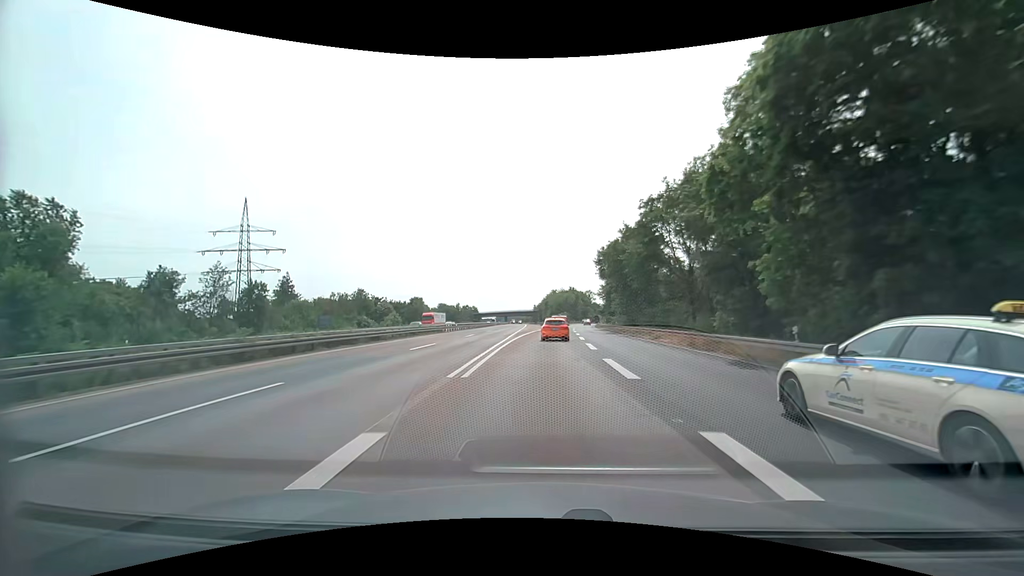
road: motorway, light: Day
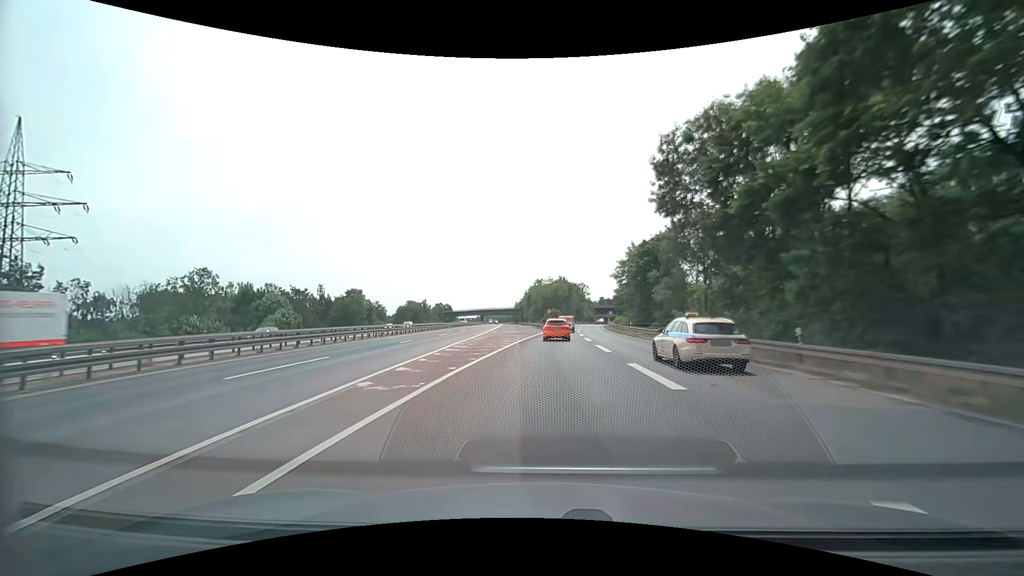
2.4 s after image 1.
(+0.9, +48.3) m; +2°
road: motorway_link
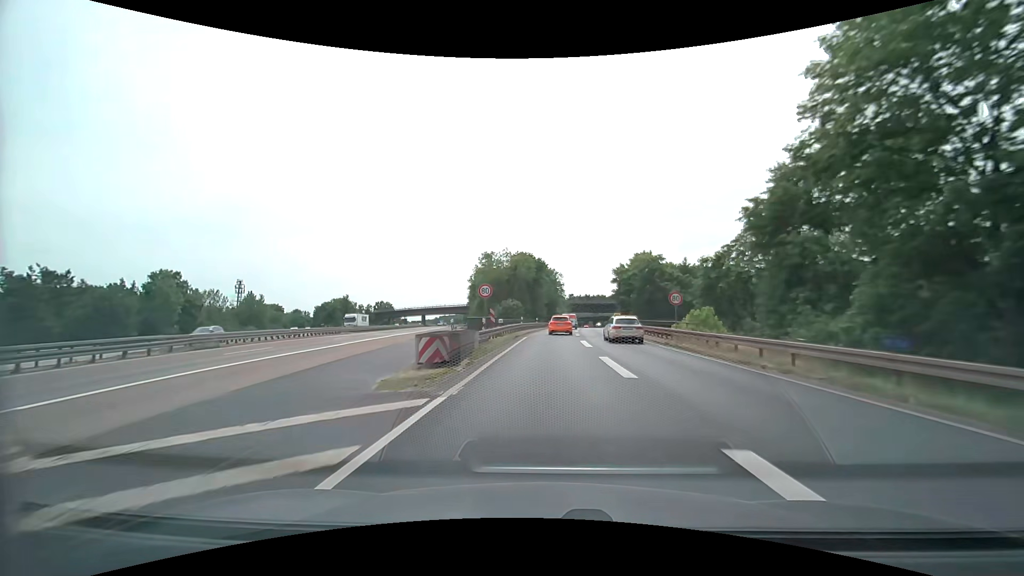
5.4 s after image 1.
(+2.1, +58.5) m; +4°
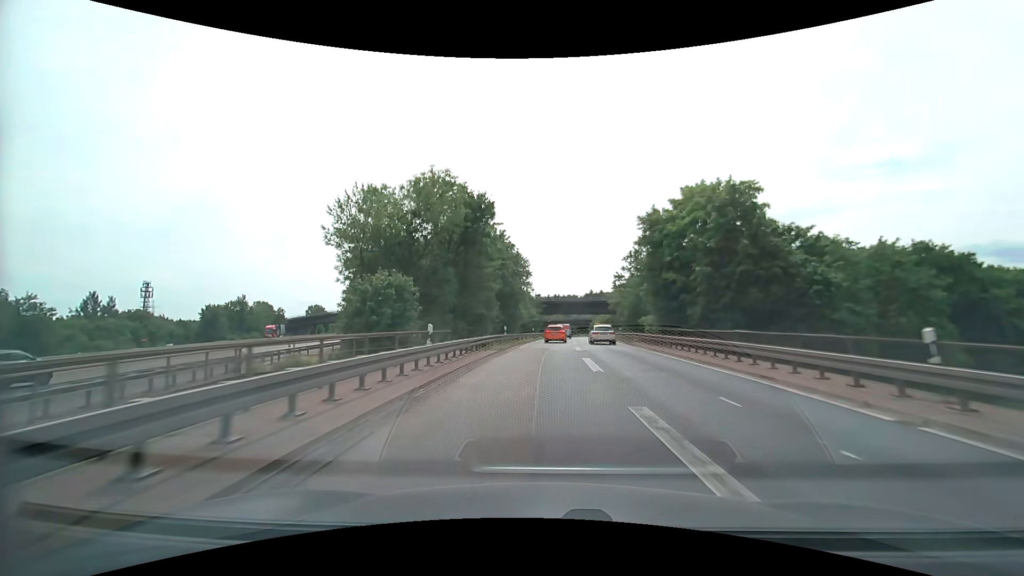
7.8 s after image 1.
(+1.5, +45.1) m; +4°
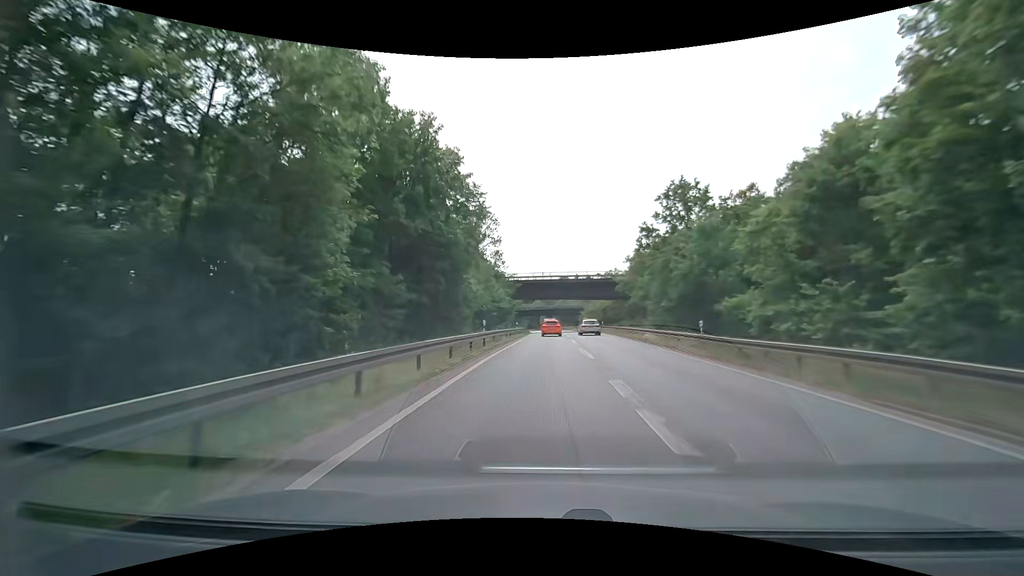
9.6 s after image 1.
(+0.8, +32.8) m; +3°
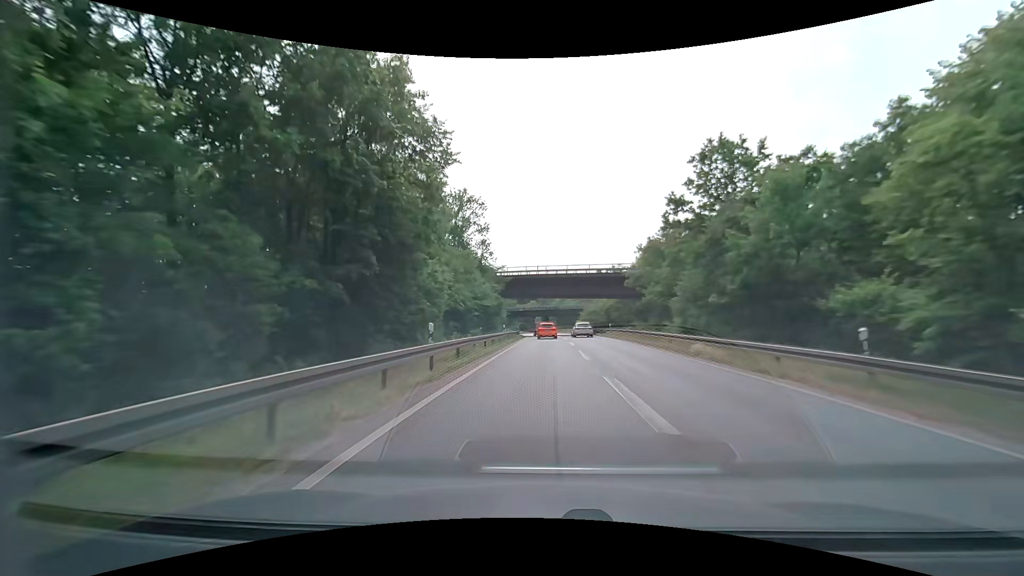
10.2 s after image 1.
(0.0, +10.8) m; 0°
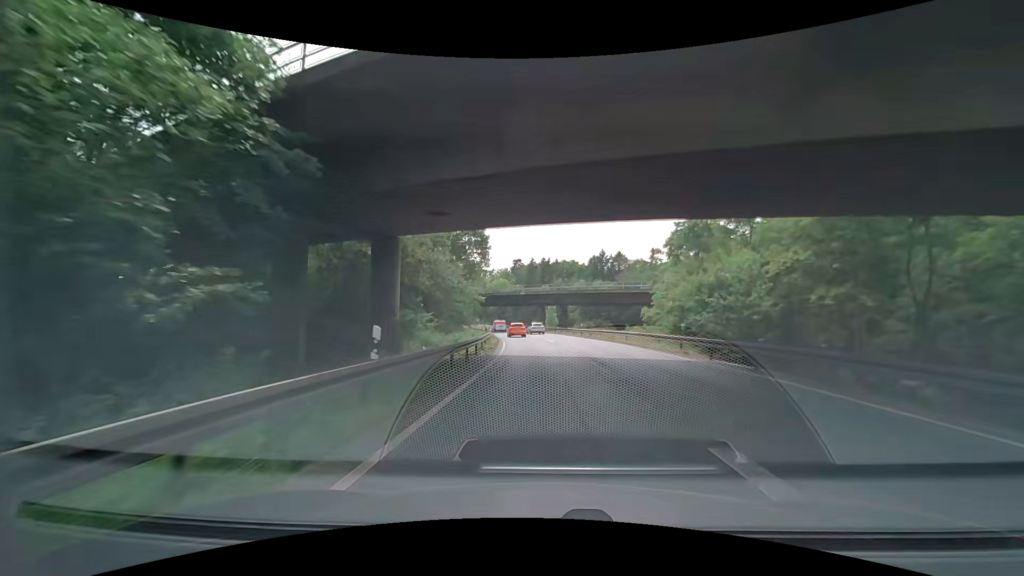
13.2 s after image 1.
(+0.1, +54.1) m; -2°
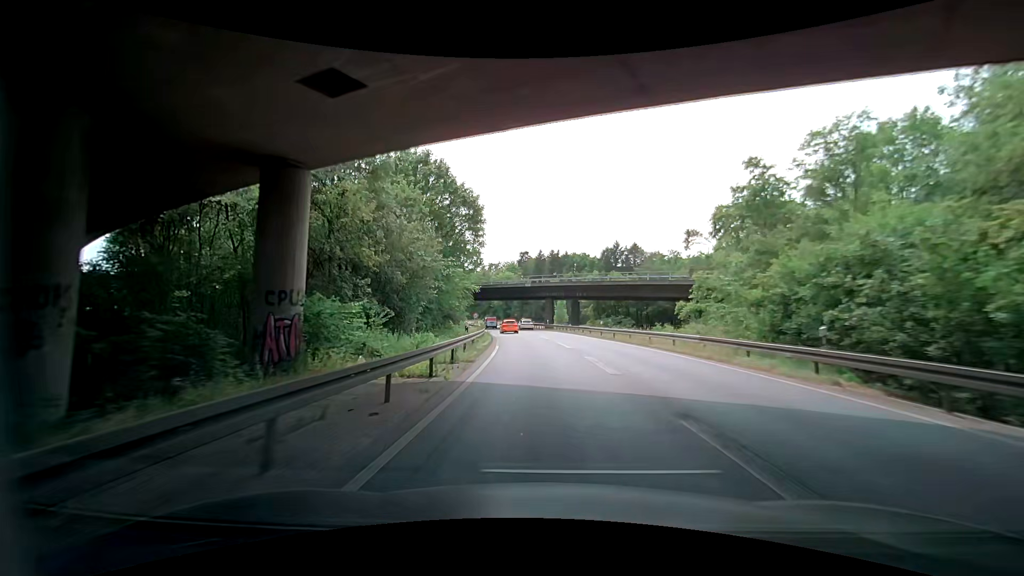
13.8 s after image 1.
(-0.3, +11.0) m; -4°
(0, +10) (+1, +20) (+1, +30) (0, +40) (0, +50) (-1, +60) (-3, +70) (-4, +80) (-6, +89) (-8, +99) m
